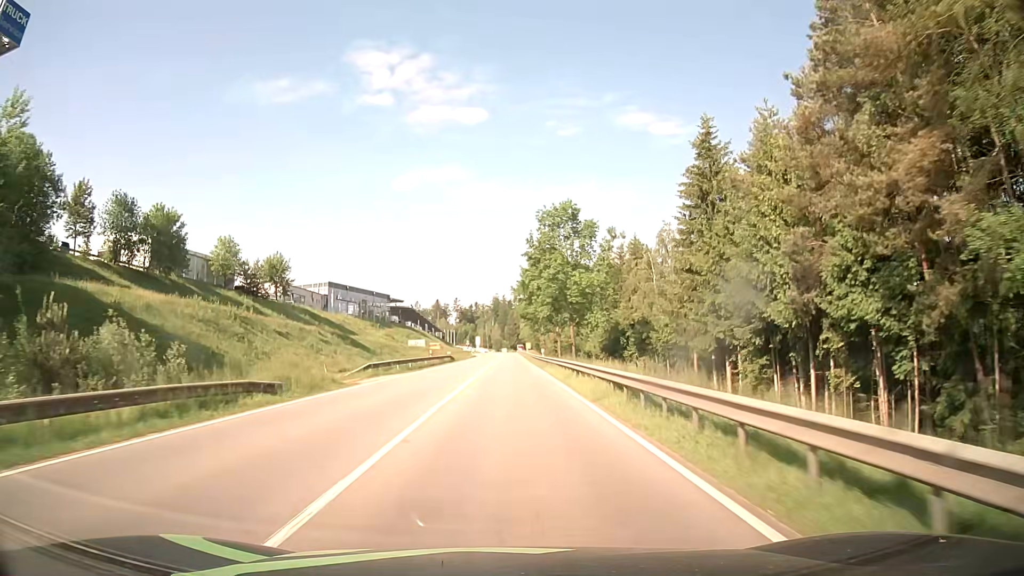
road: secondary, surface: asphalt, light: Day
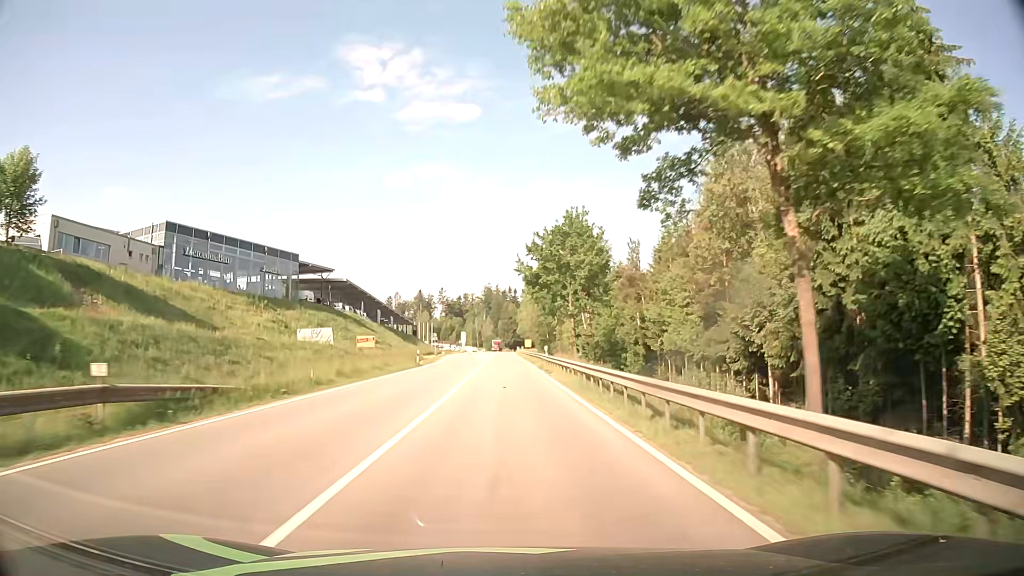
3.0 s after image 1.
(+0.5, +63.3) m; 0°
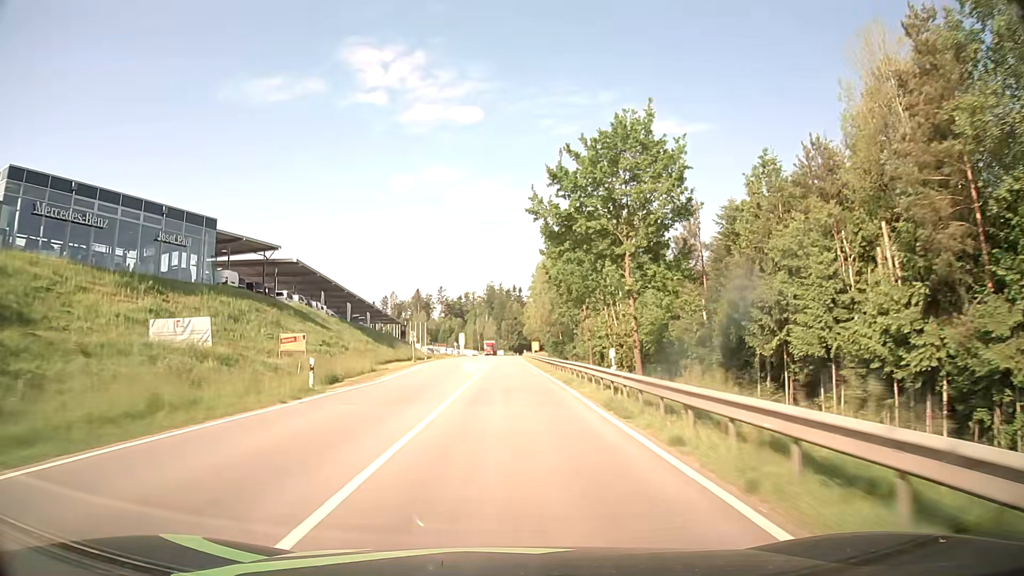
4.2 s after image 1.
(0.0, +27.2) m; 0°
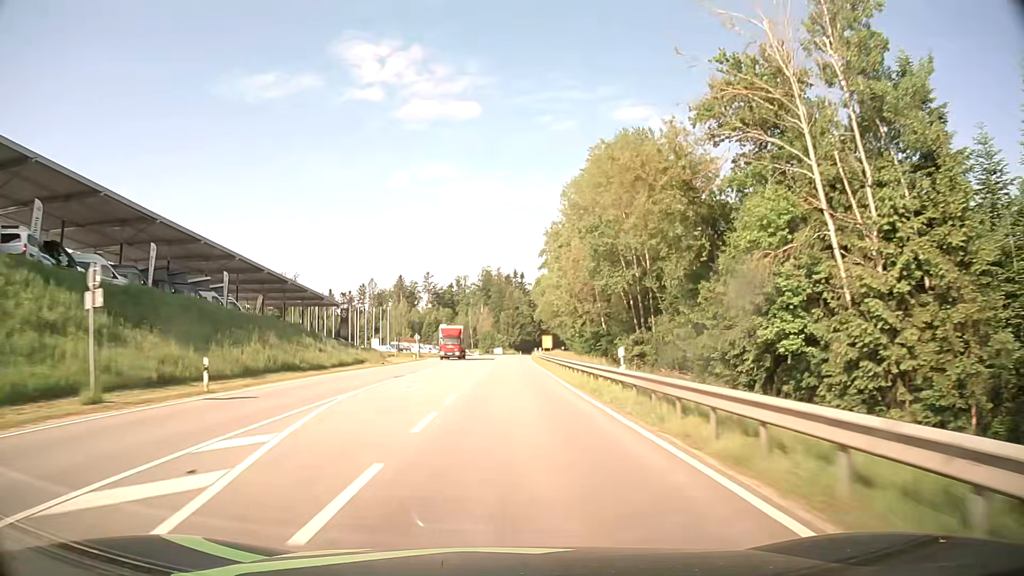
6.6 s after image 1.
(0.0, +57.4) m; 0°
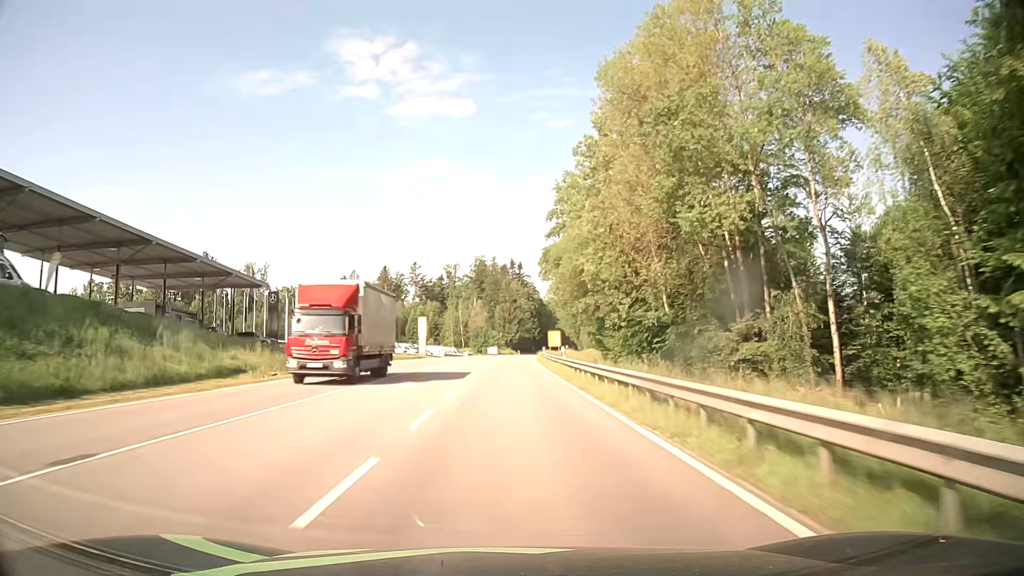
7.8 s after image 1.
(+0.1, +30.0) m; 0°
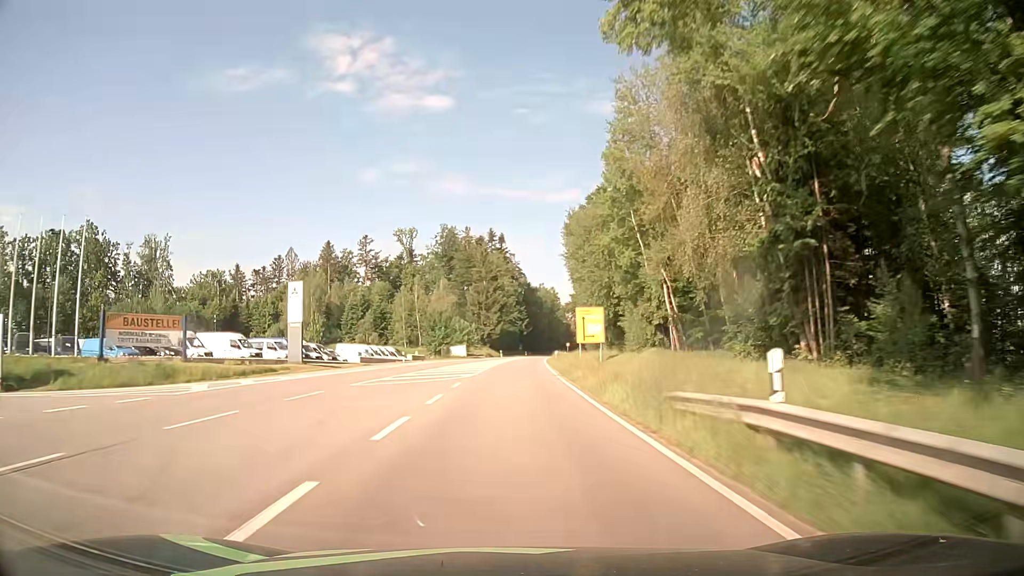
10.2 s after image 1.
(+0.7, +61.3) m; +2°
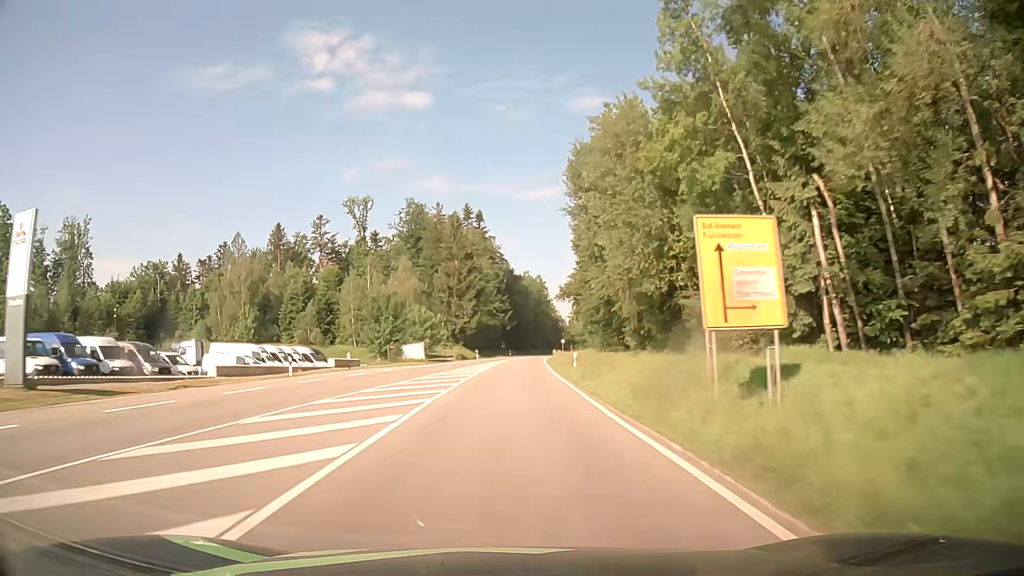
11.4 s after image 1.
(+0.3, +31.1) m; +1°
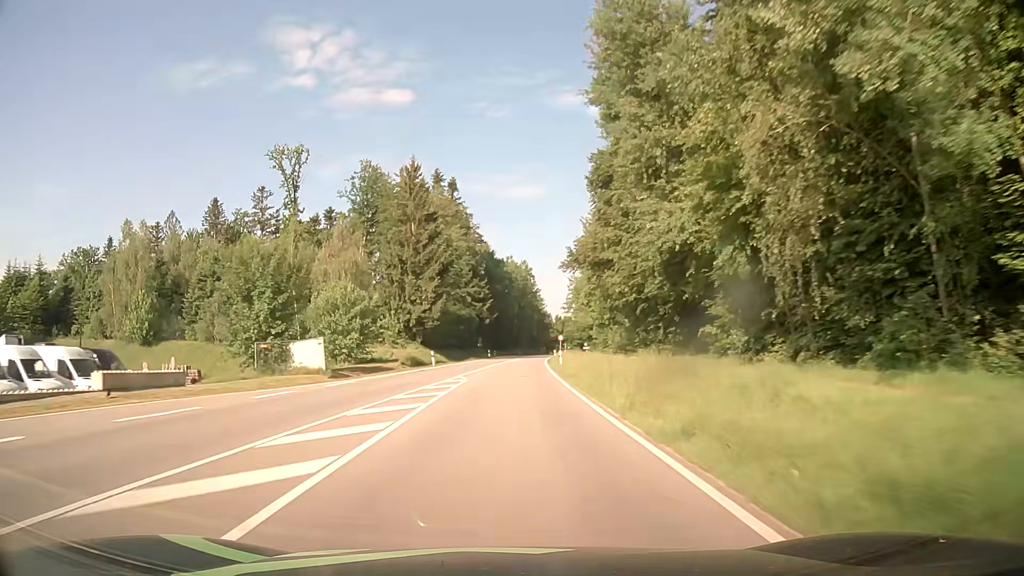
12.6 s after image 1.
(+0.4, +31.2) m; +1°
(0, +10) (0, +20) (0, +30) (+1, +40) (+1, +50) (+2, +60) (+3, +70) (+3, +80) (+4, +90) (+5, +100) m
